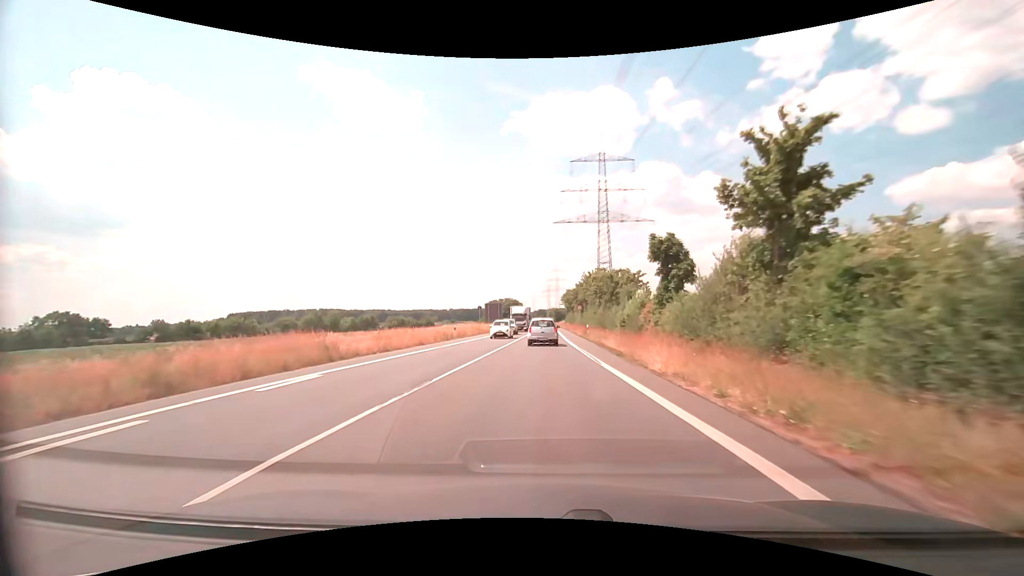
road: secondary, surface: asphalt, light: Day
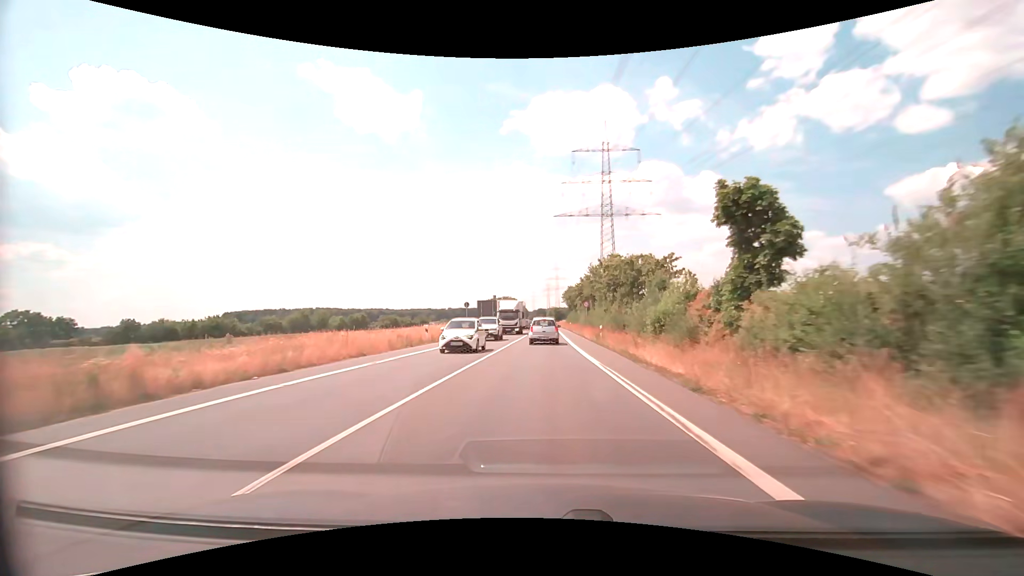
(0.0, +10.5) m; 0°
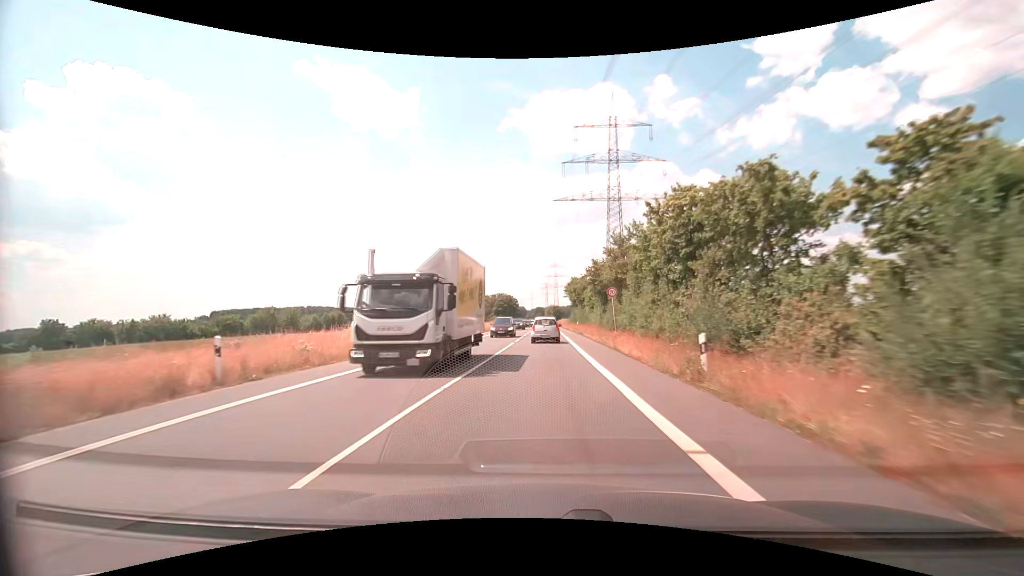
(0.0, +21.3) m; 0°
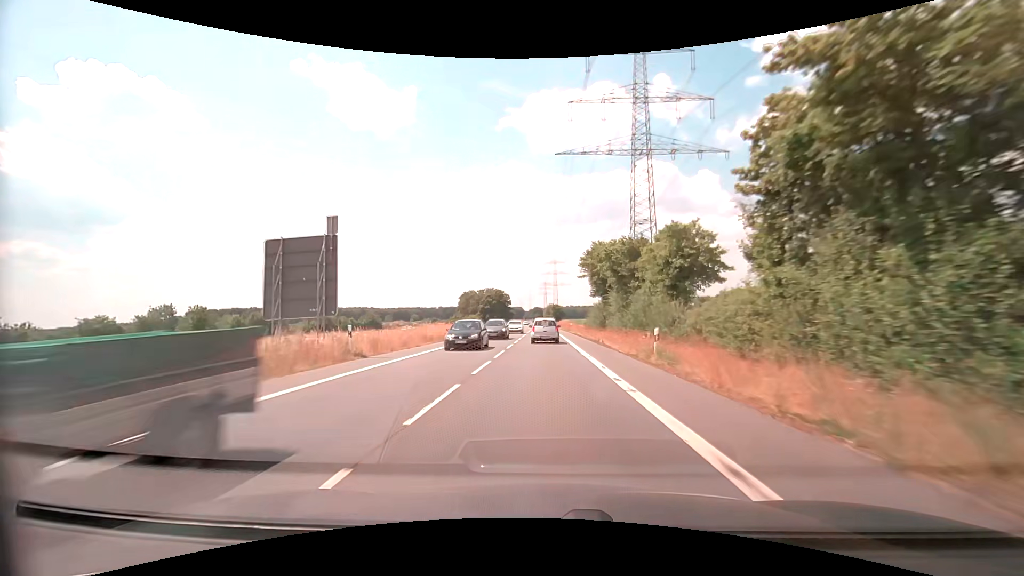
(+0.1, +43.0) m; 0°
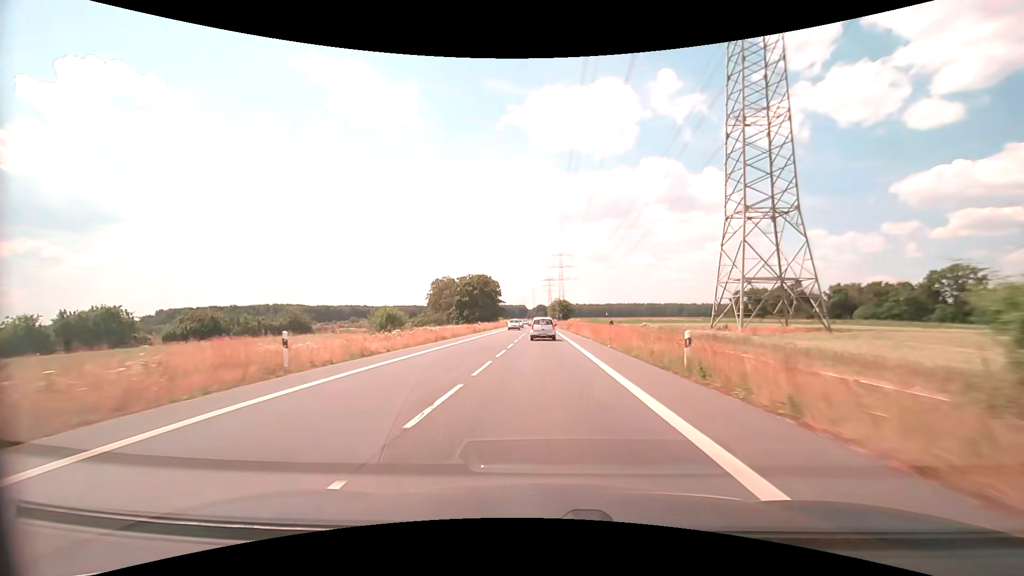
(-0.3, +54.6) m; -1°
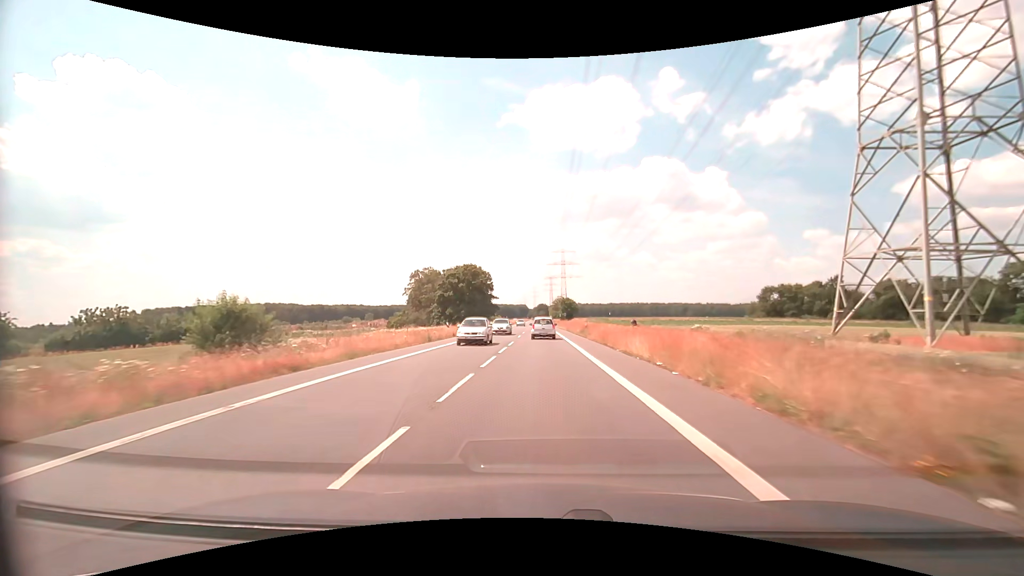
(0.0, +22.1) m; 0°
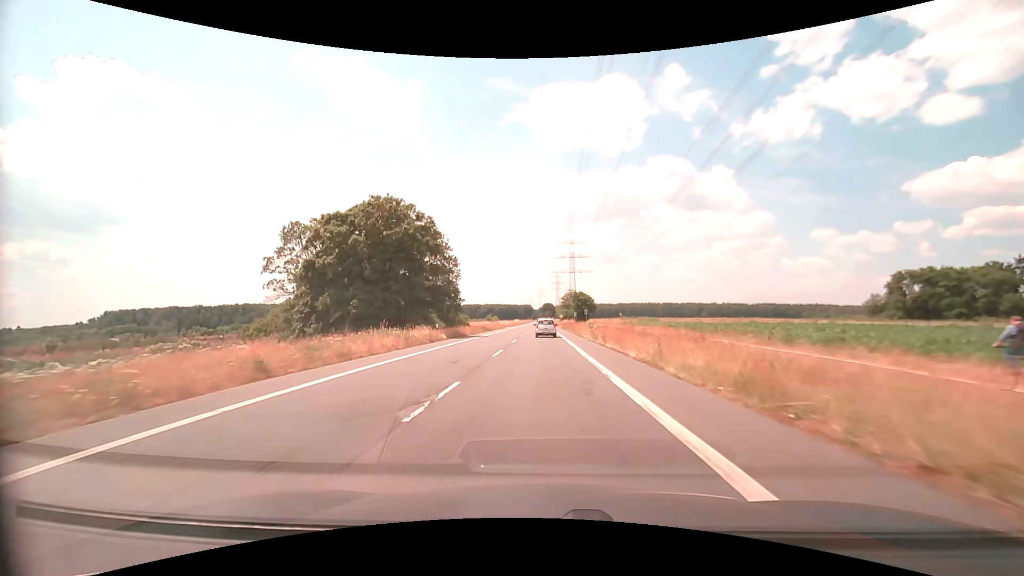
(-0.4, +55.7) m; -1°
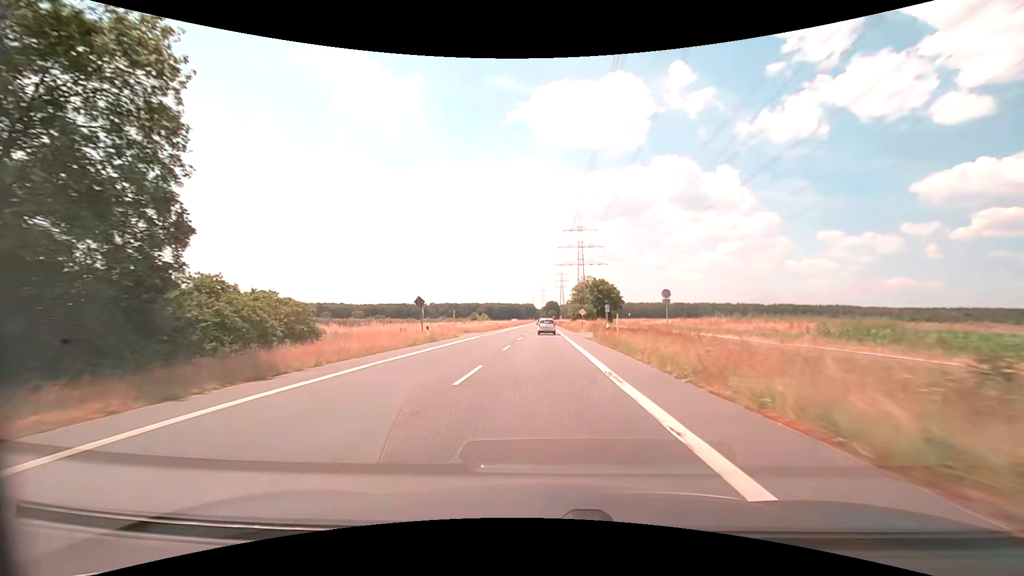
(-0.3, +56.3) m; -1°
(0, +10) (0, +20) (0, +30) (0, +40) (0, +50) (0, +60) (0, +70) (0, +80) (0, +90) (0, +100) m
